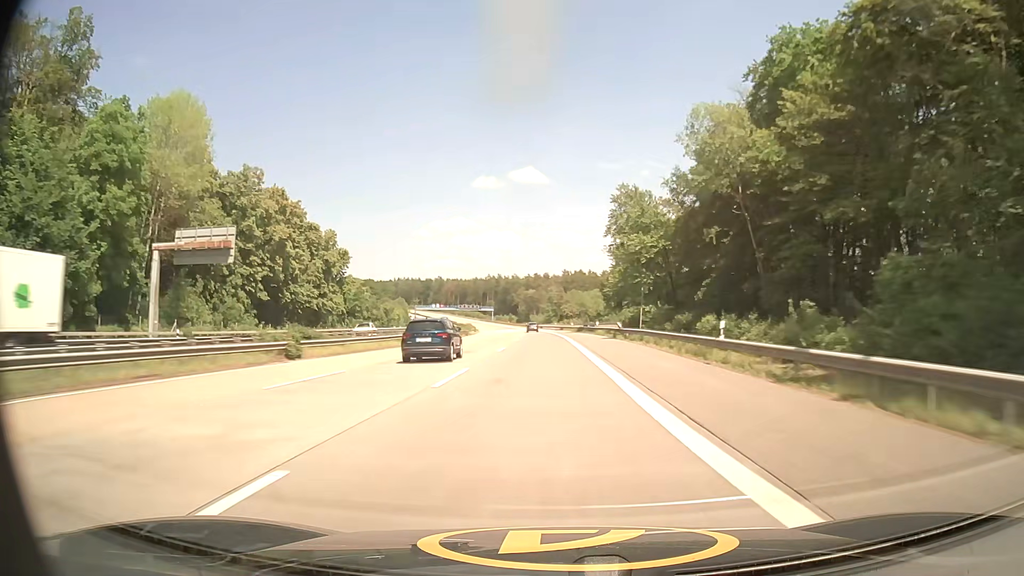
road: motorway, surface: asphalt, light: Day
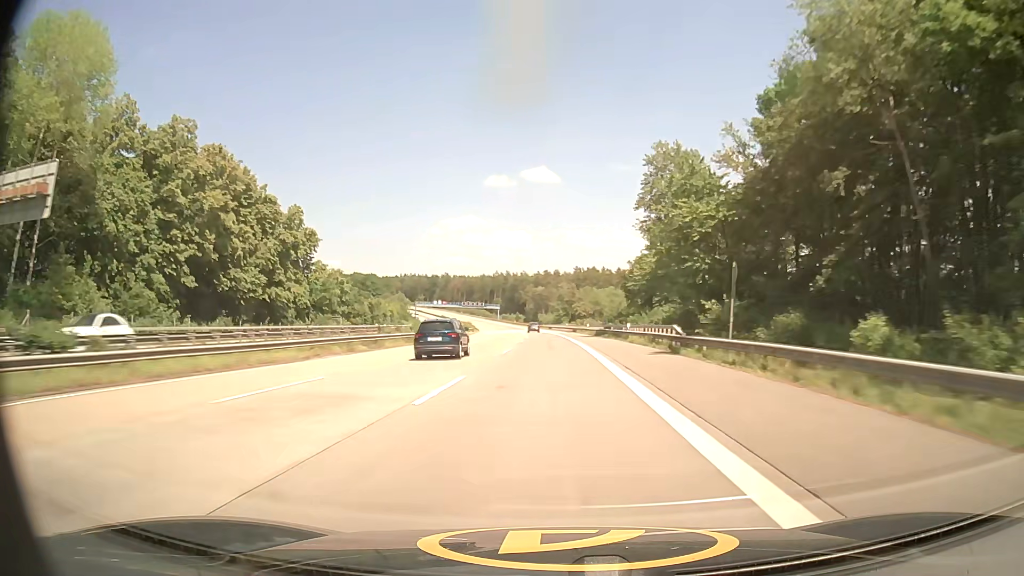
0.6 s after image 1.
(-0.1, +20.8) m; -1°
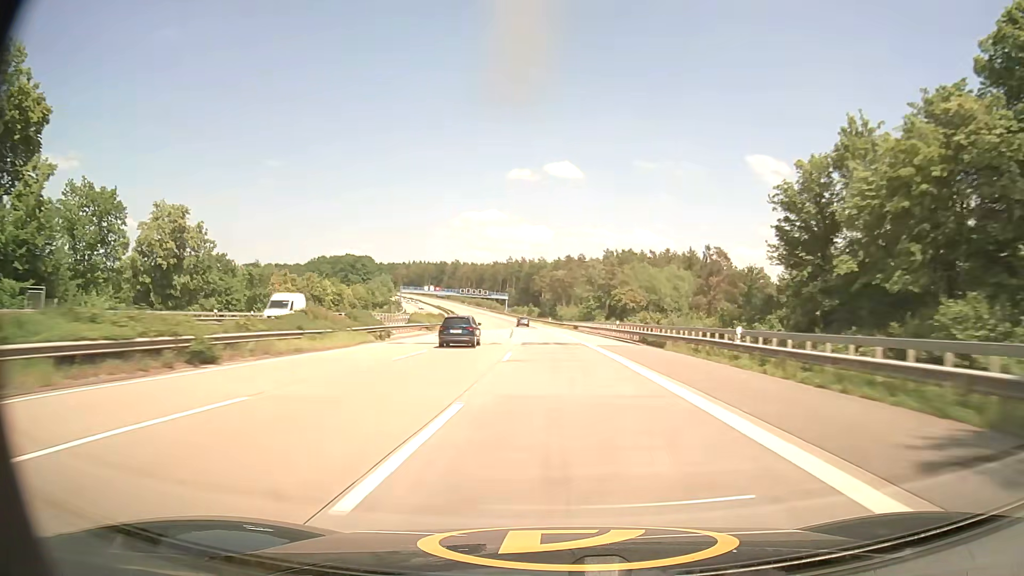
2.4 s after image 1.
(-1.2, +62.1) m; -2°
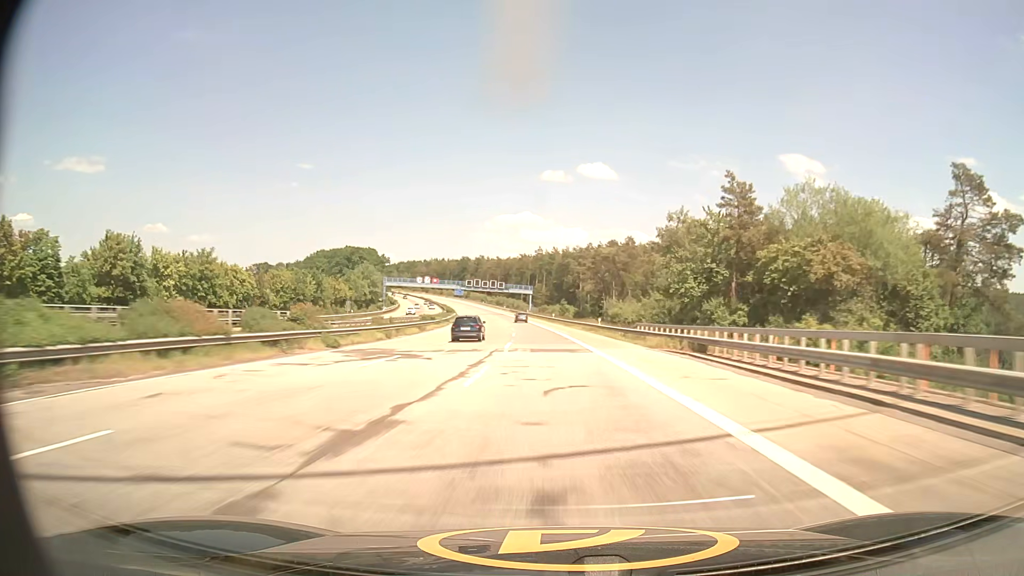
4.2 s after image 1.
(-1.1, +61.7) m; -3°
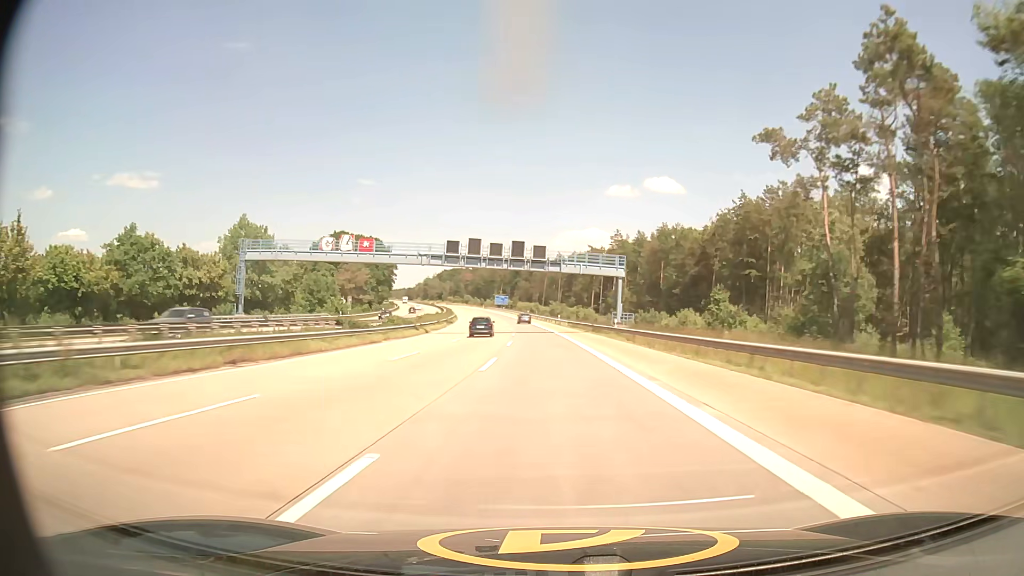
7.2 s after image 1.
(-5.3, +102.6) m; -6°
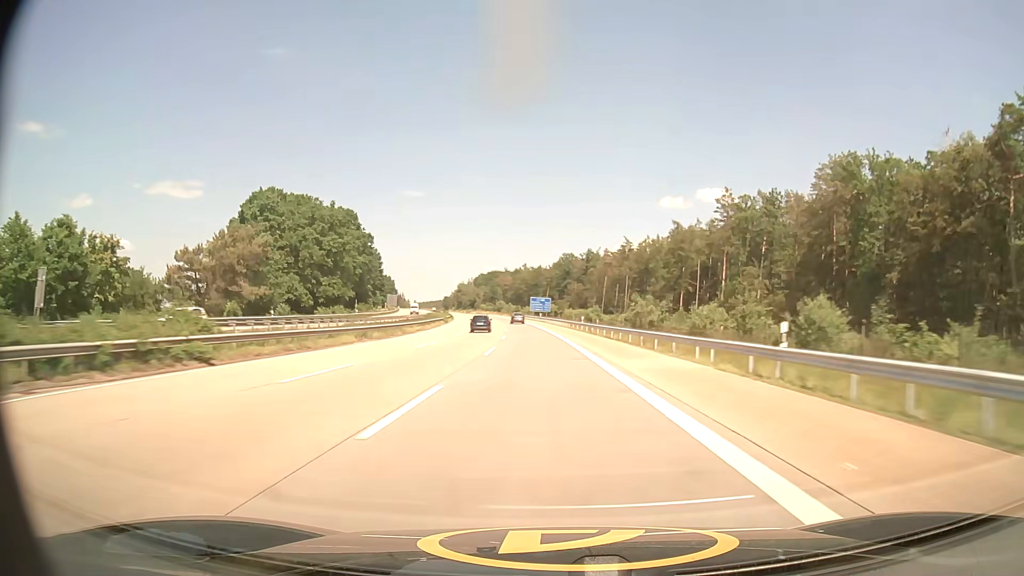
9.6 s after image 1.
(-3.0, +82.2) m; -4°
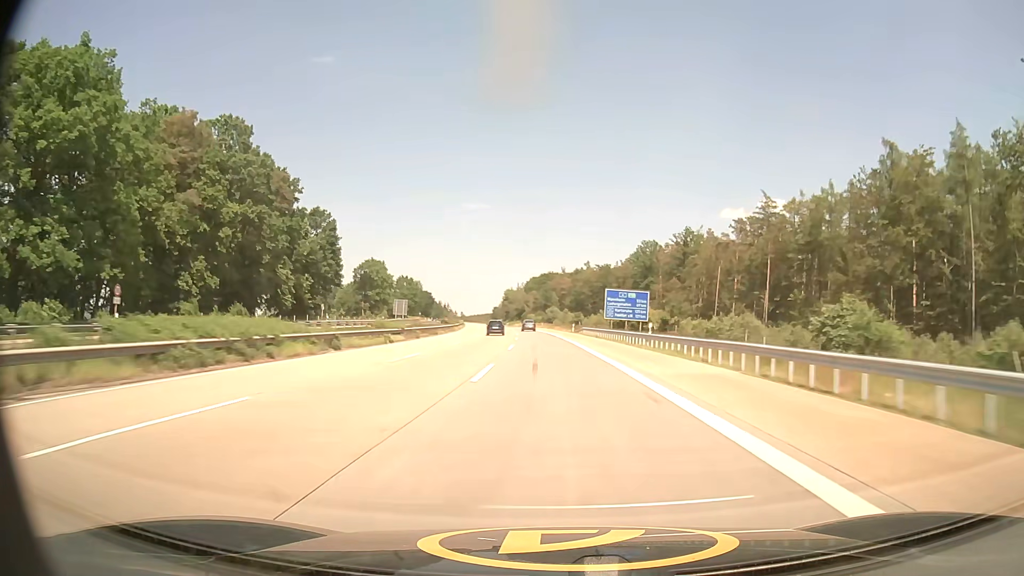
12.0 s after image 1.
(-4.1, +81.6) m; -5°
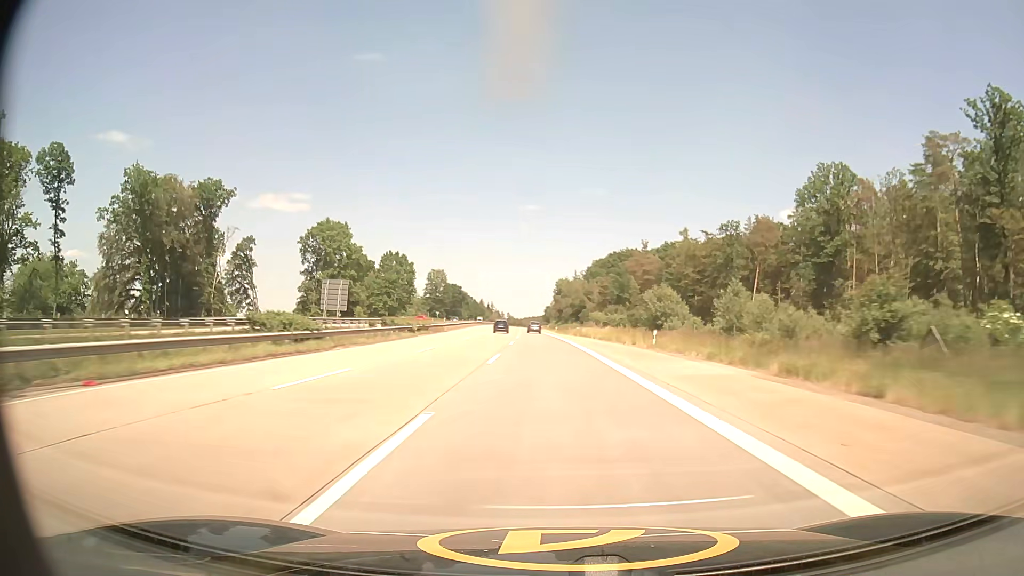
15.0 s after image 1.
(-4.3, +101.3) m; -5°
(0, +10) (0, +20) (0, +30) (-1, +40) (-1, +50) (-1, +60) (-2, +70) (-2, +80) (-3, +90) (-3, +100) m
